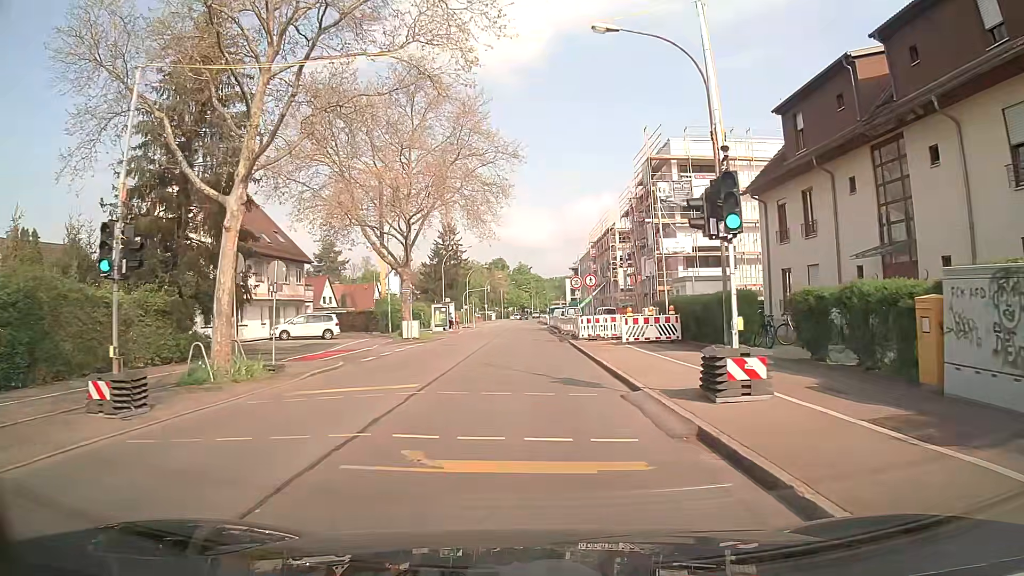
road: secondary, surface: asphalt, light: Day
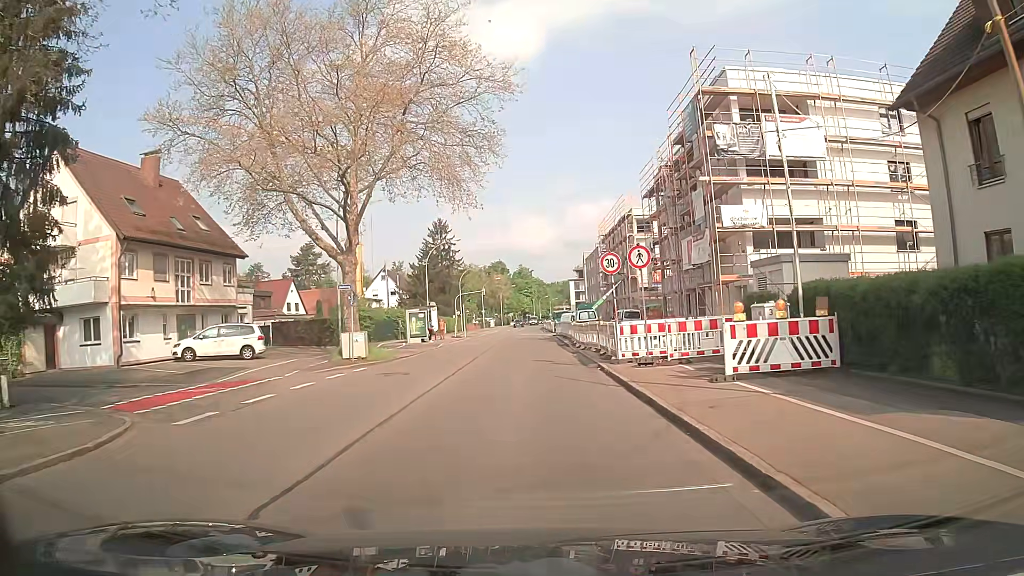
(+0.1, +13.6) m; +1°
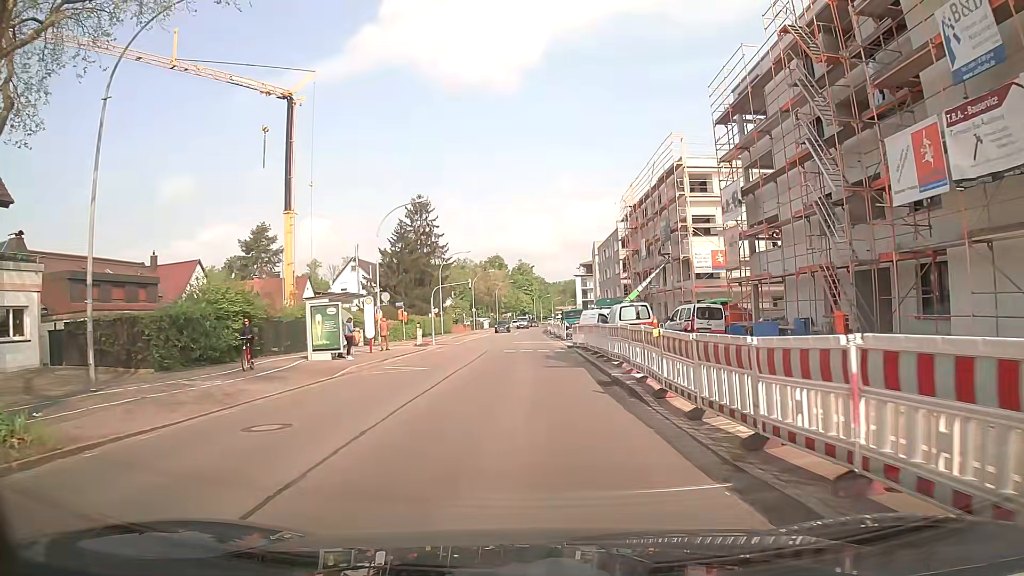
(-0.5, +22.4) m; -1°
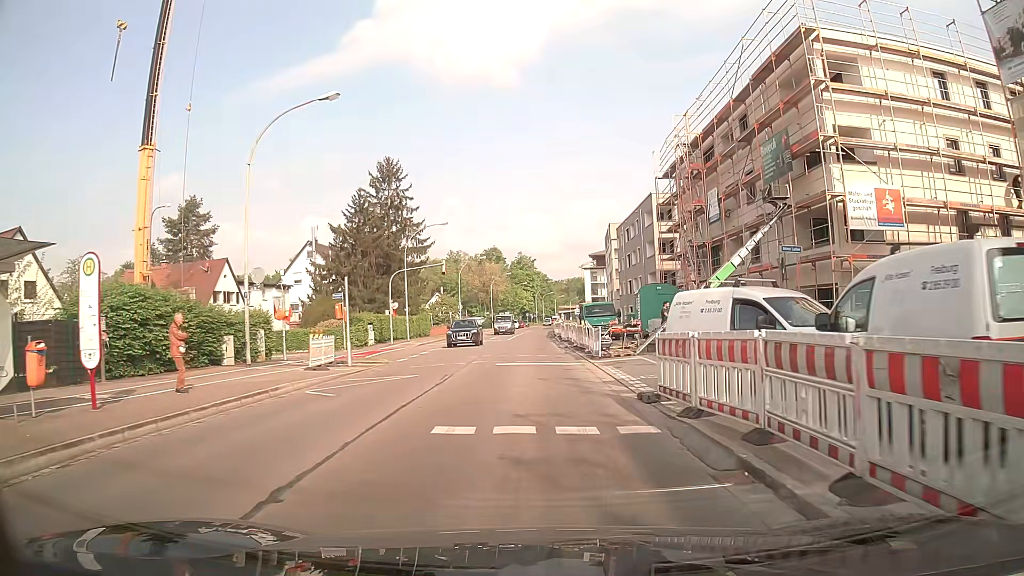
(+0.1, +22.3) m; 0°
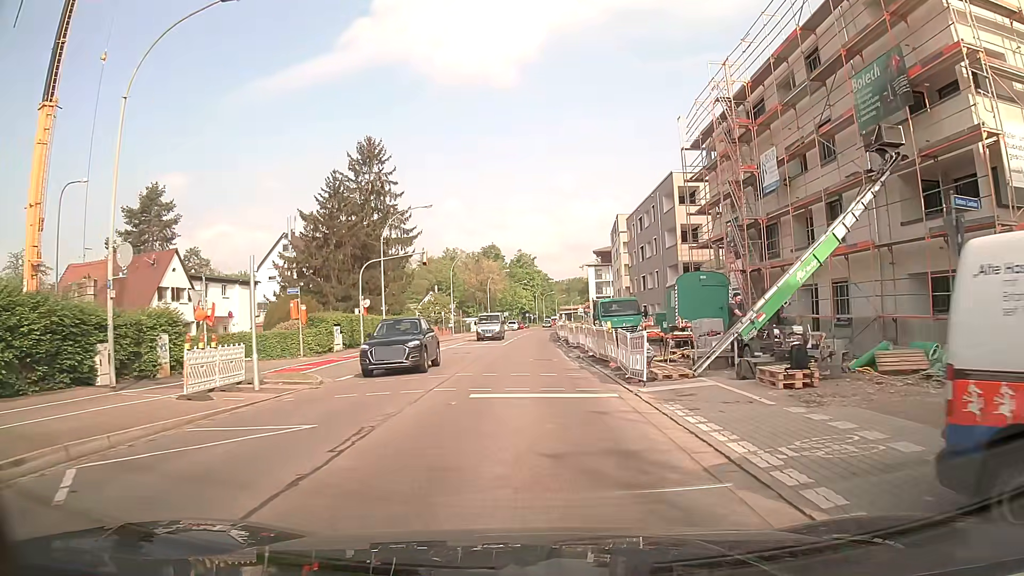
(0.0, +8.9) m; 0°
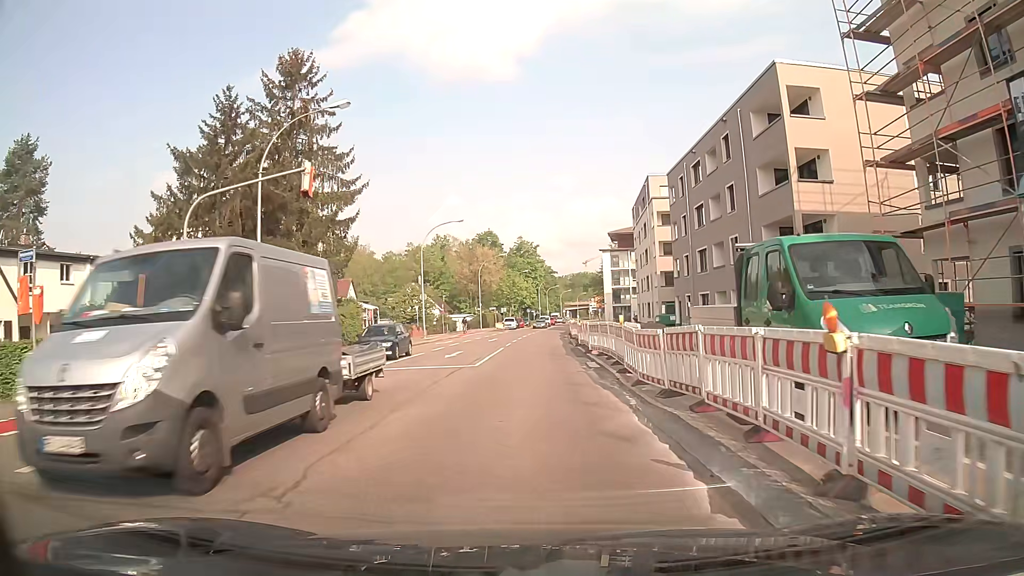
(0.0, +22.4) m; -1°
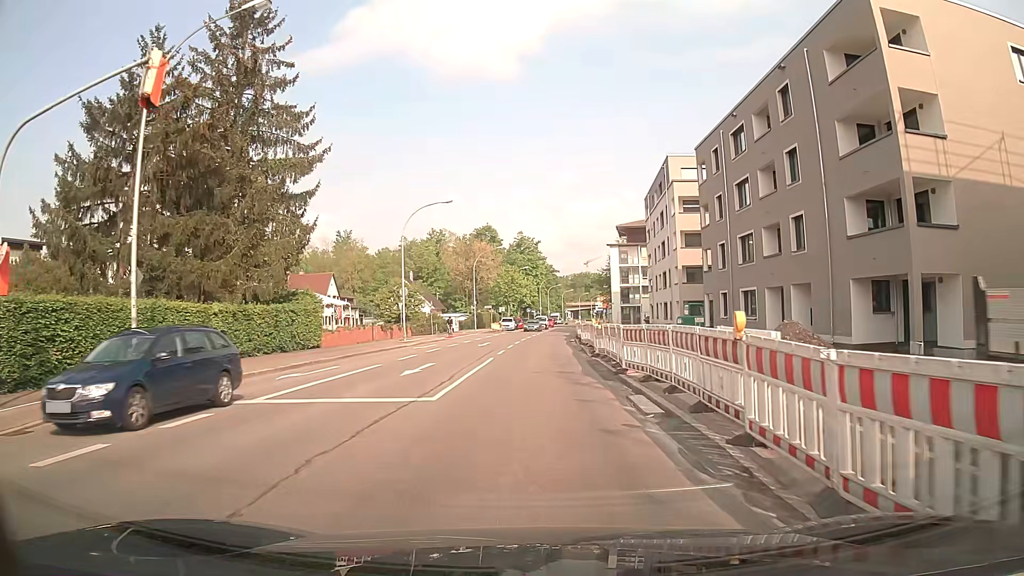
(+0.1, +9.0) m; +1°
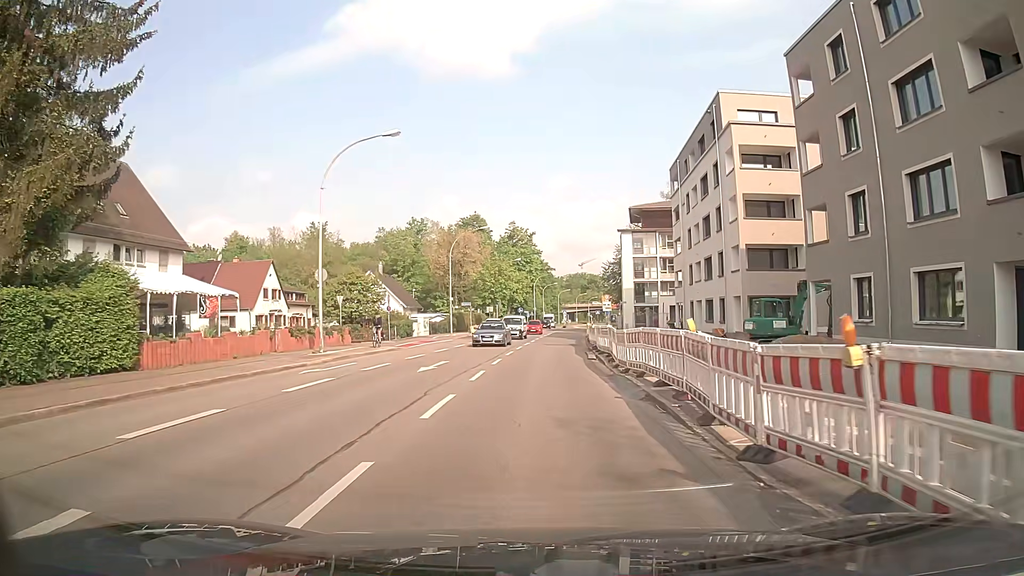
(-0.2, +18.0) m; 0°
(0, +10) (0, +20) (0, +30) (+1, +40) (+2, +50) (+2, +60) (+3, +70) (+4, +80) (+5, +90) (+6, +100) m
